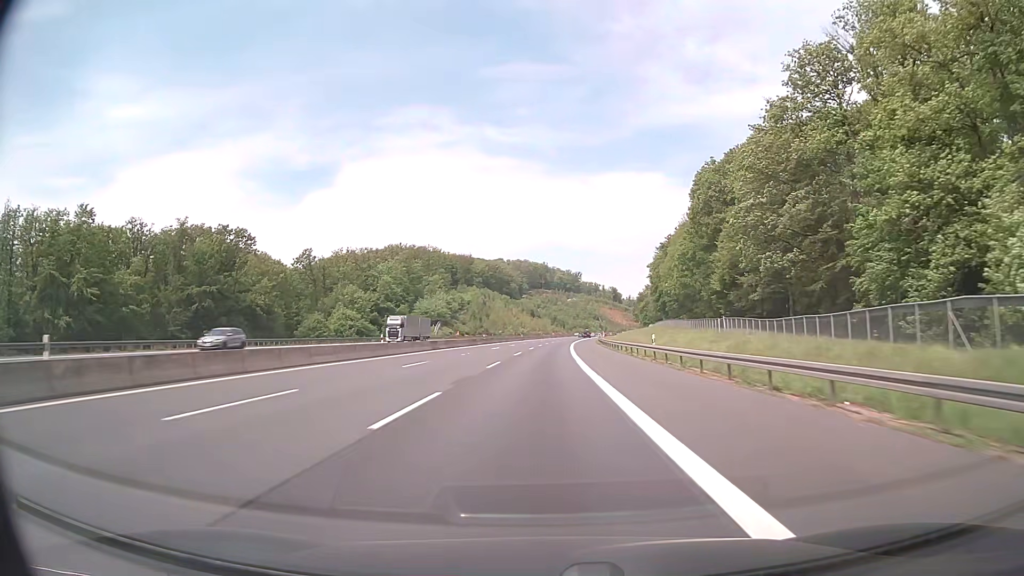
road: motorway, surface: asphalt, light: Day
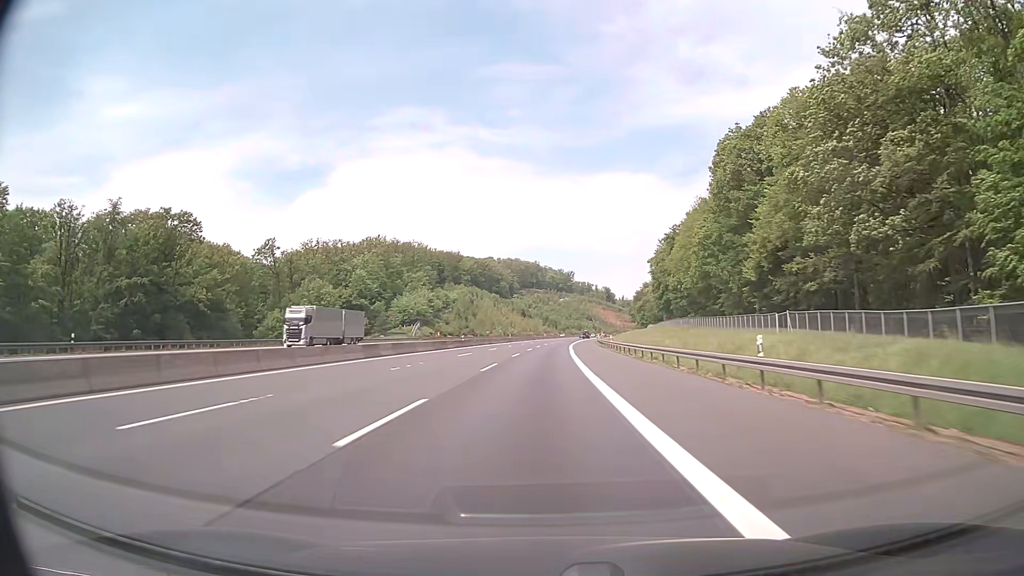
(+0.1, +19.5) m; +1°
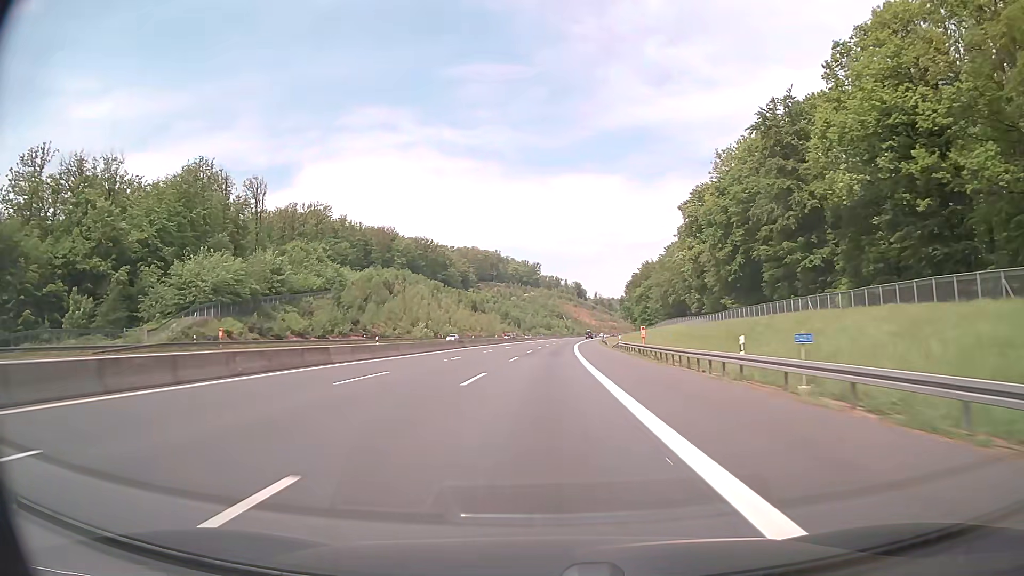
(+2.6, +97.5) m; +3°
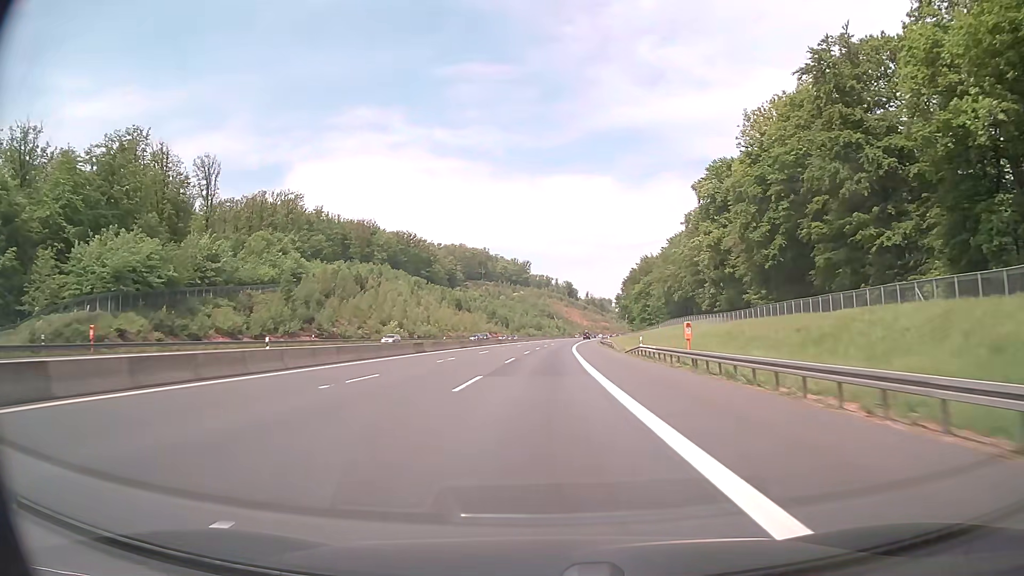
(+0.2, +19.5) m; +1°
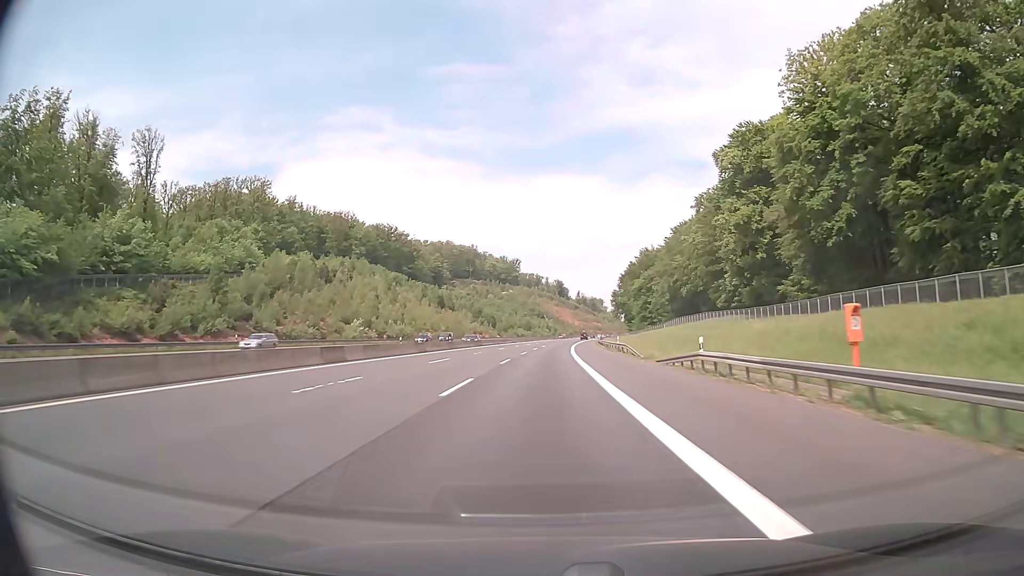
(+0.1, +19.5) m; +1°
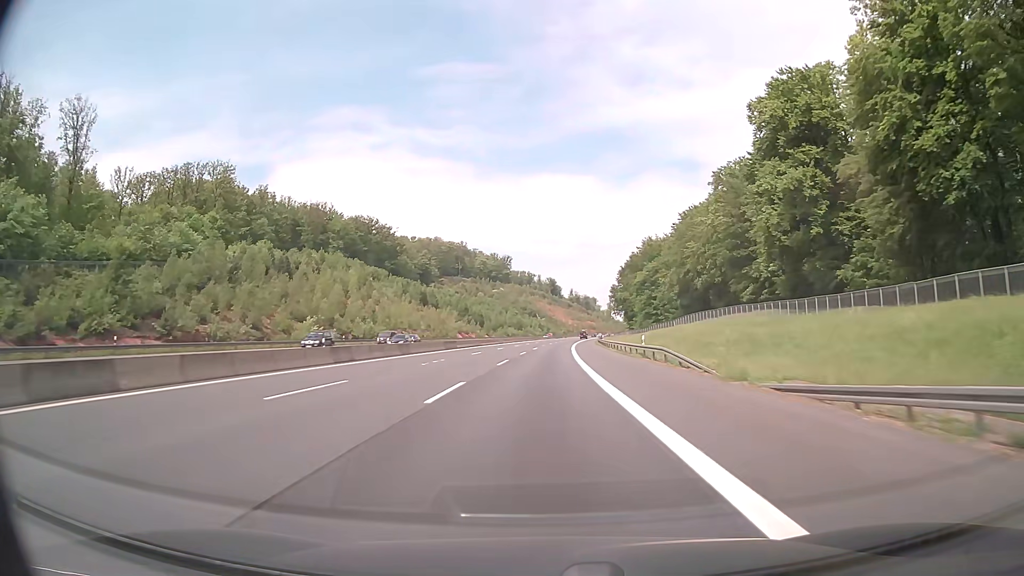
(+0.1, +19.5) m; +1°
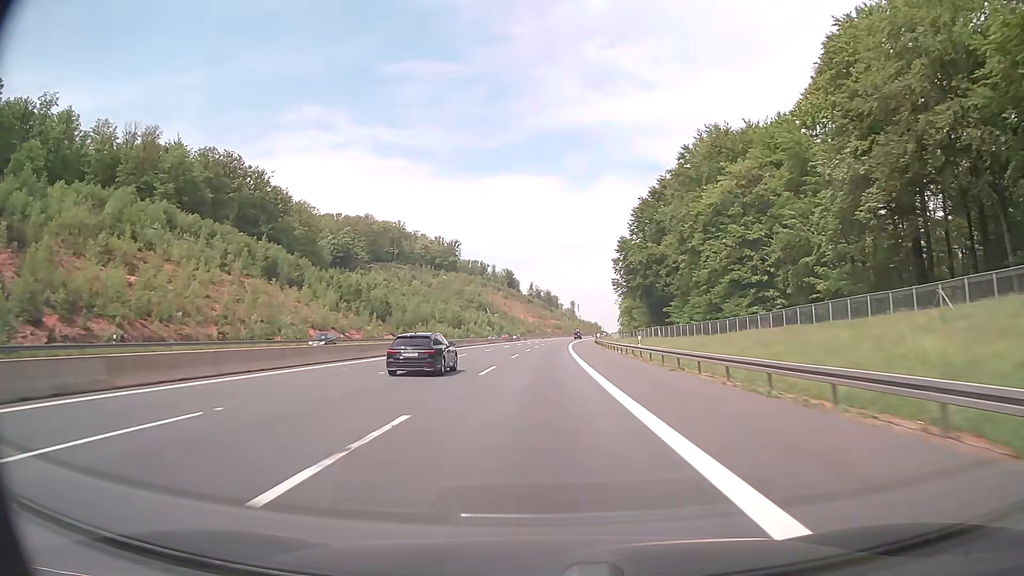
(+2.7, +97.7) m; +3°
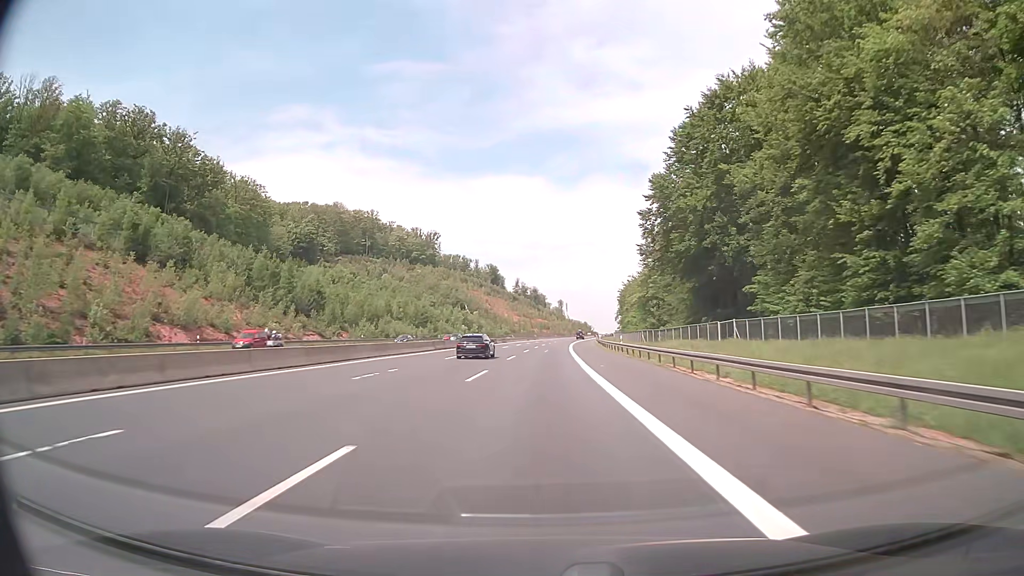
(+0.3, +39.1) m; +1°
(0, +10) (0, +20) (0, +30) (0, +40) (+1, +50) (+1, +60) (+1, +70) (+2, +80) (+2, +90) (+3, +100) m
